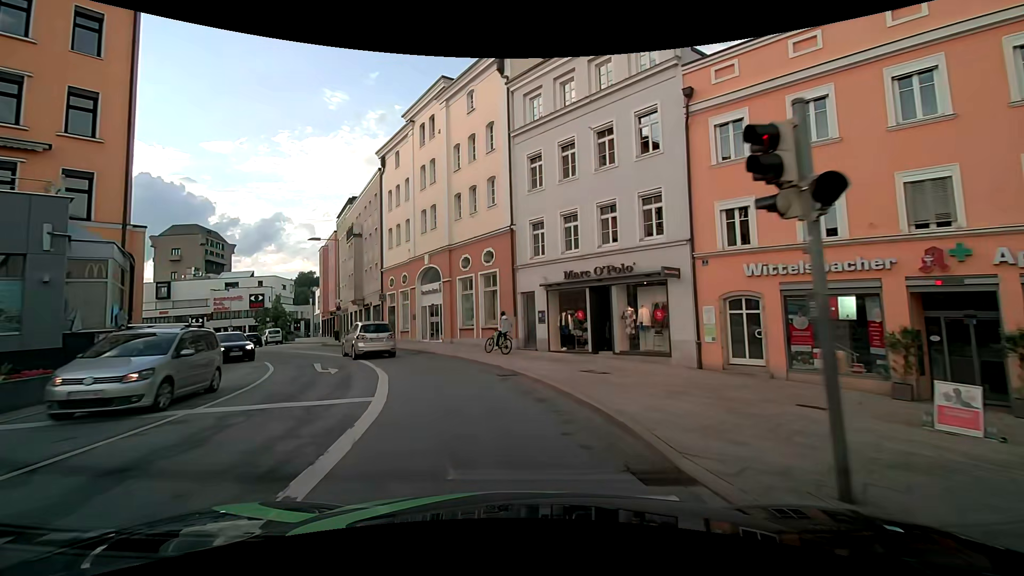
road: primary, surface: asphalt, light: Day
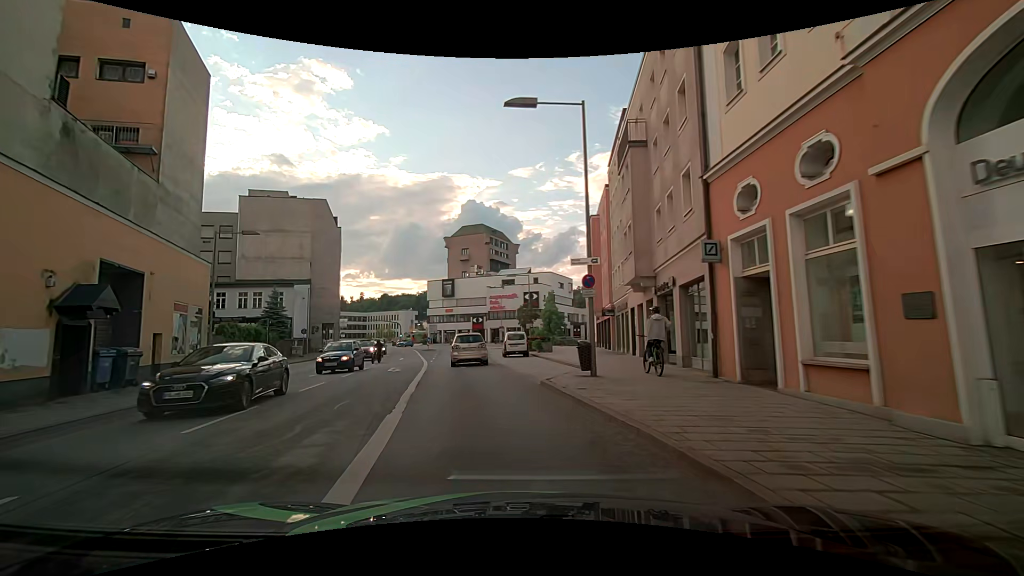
(-7.2, +25.5) m; -32°
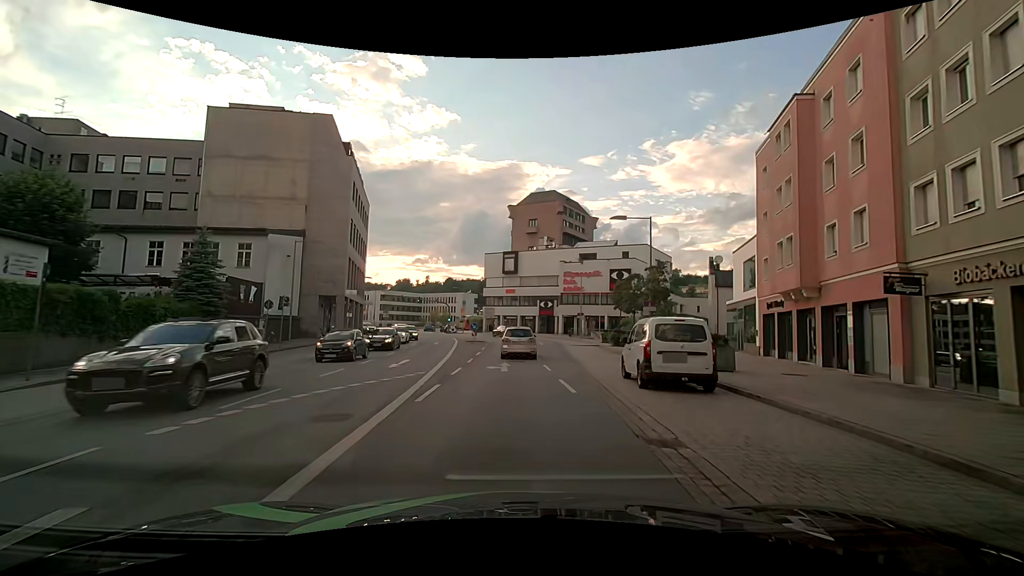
(-2.5, +23.0) m; -8°
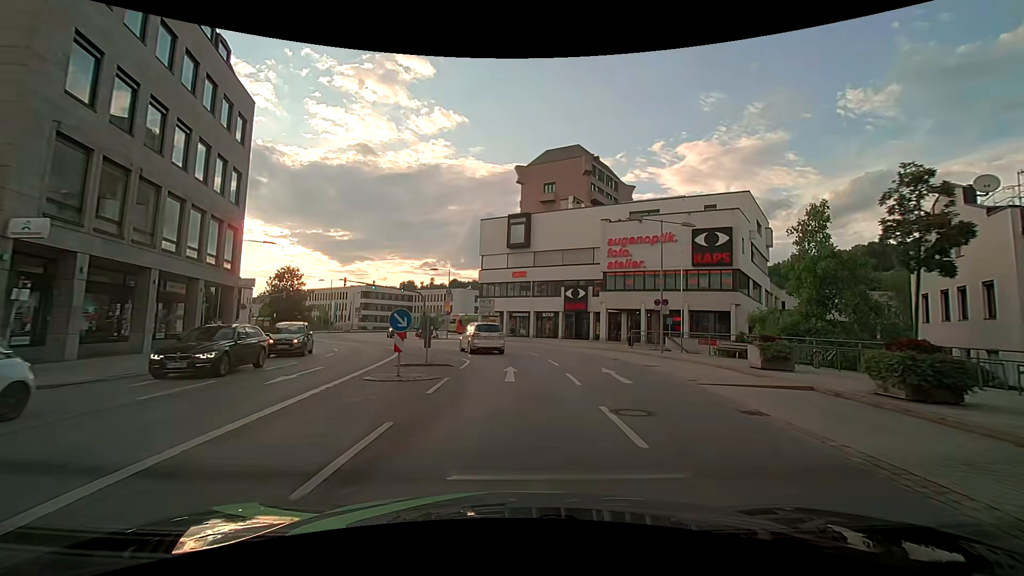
(0.0, +29.6) m; 0°
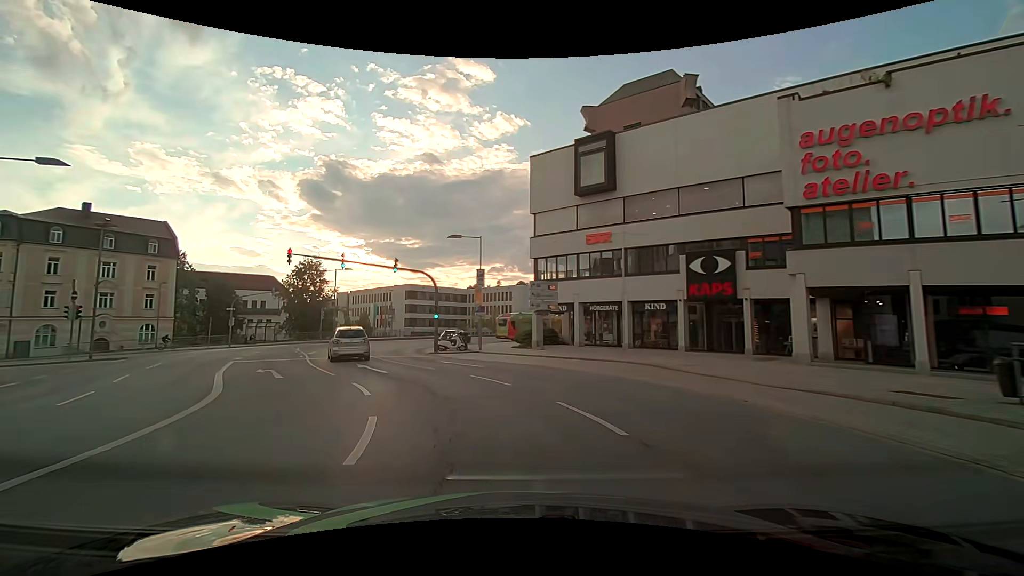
(-0.2, +23.2) m; -5°
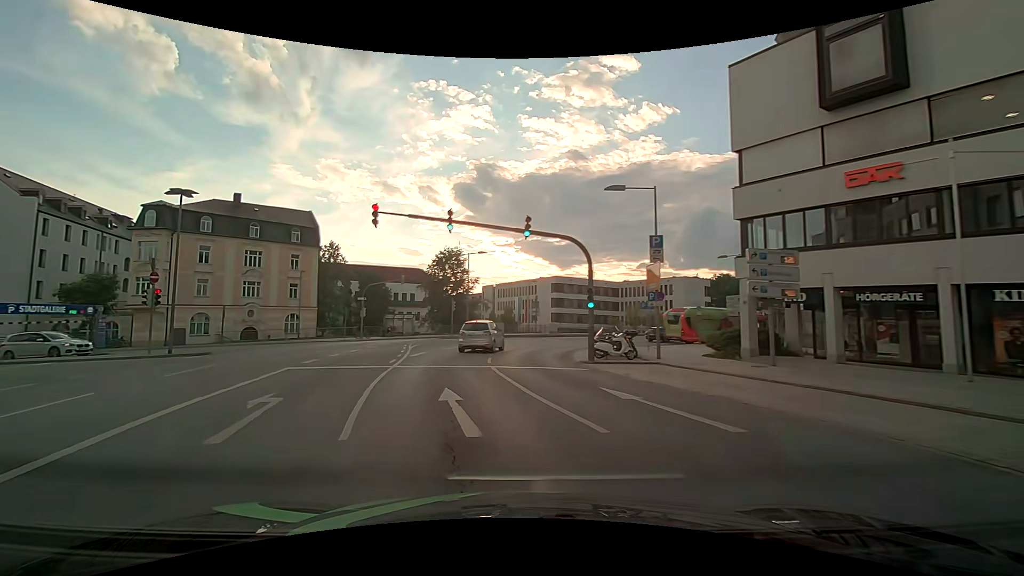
(-1.8, +10.9) m; -19°
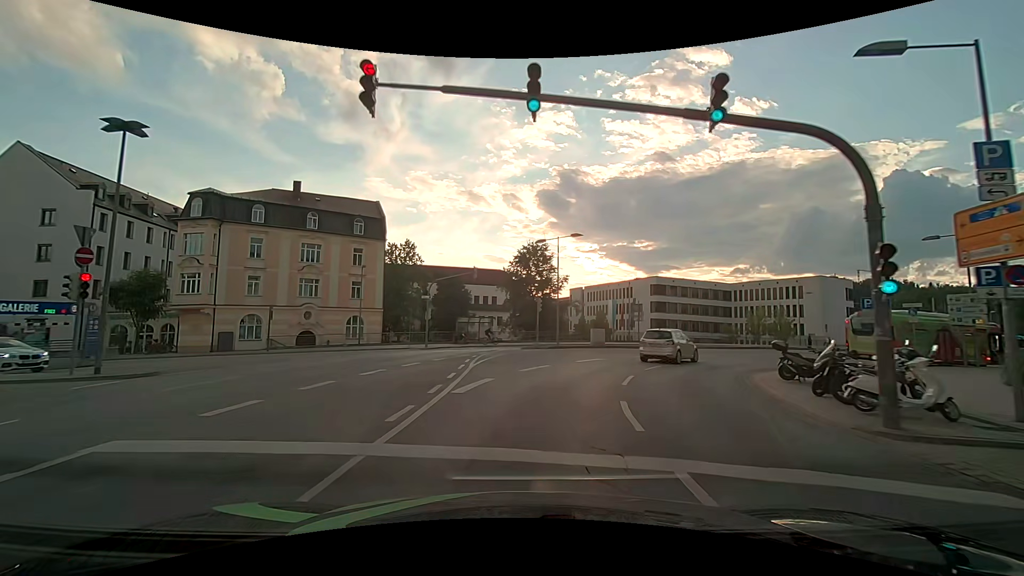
(-1.4, +11.1) m; -11°
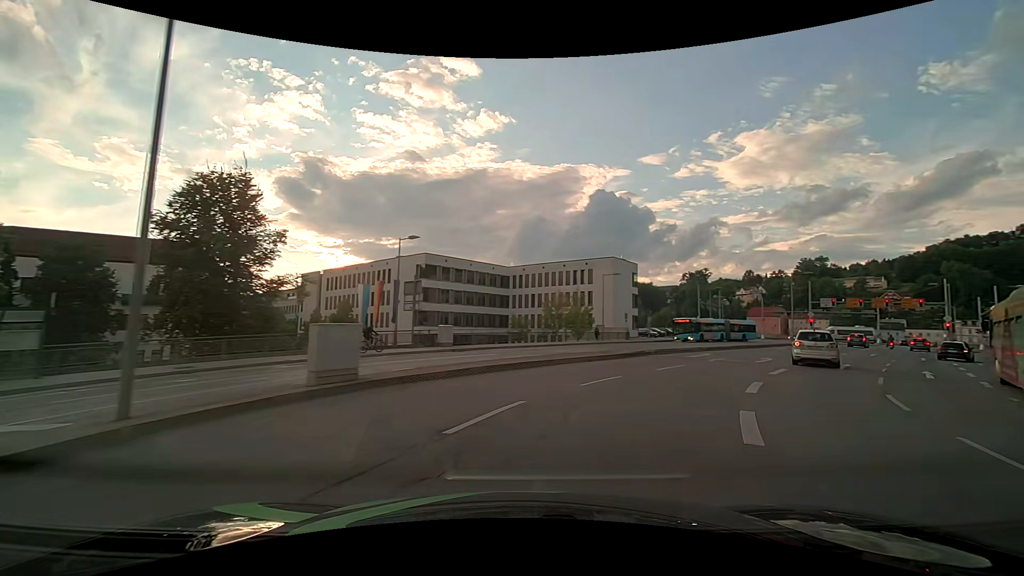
(+3.5, +26.7) m; +28°
(+2, +10) (+7, +18) (+13, +26) (+19, +34) (+25, +42) (+31, +50) (+38, +58) (+44, +66) (+49, +74) (+51, +84) m
